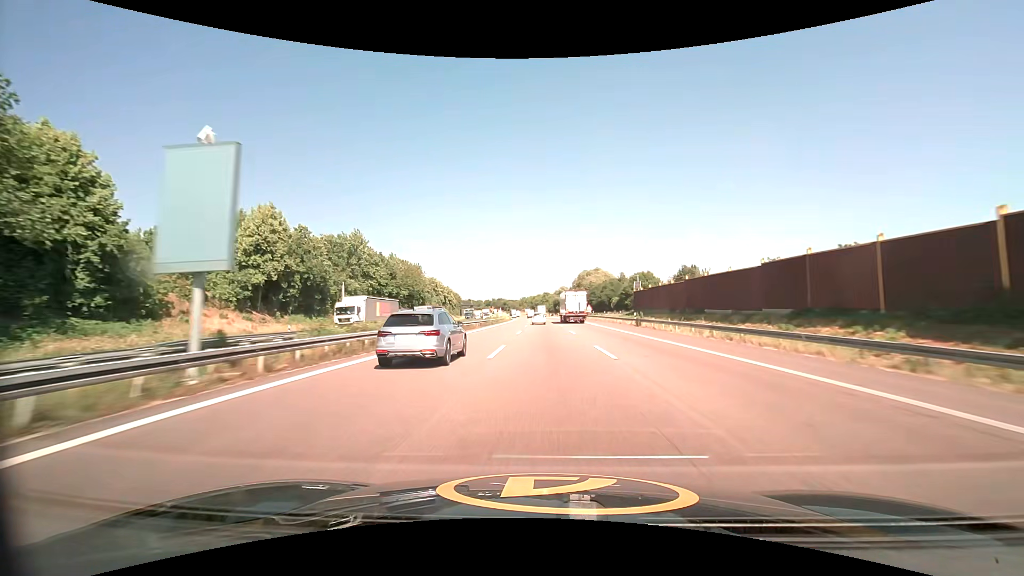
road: motorway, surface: asphalt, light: Day
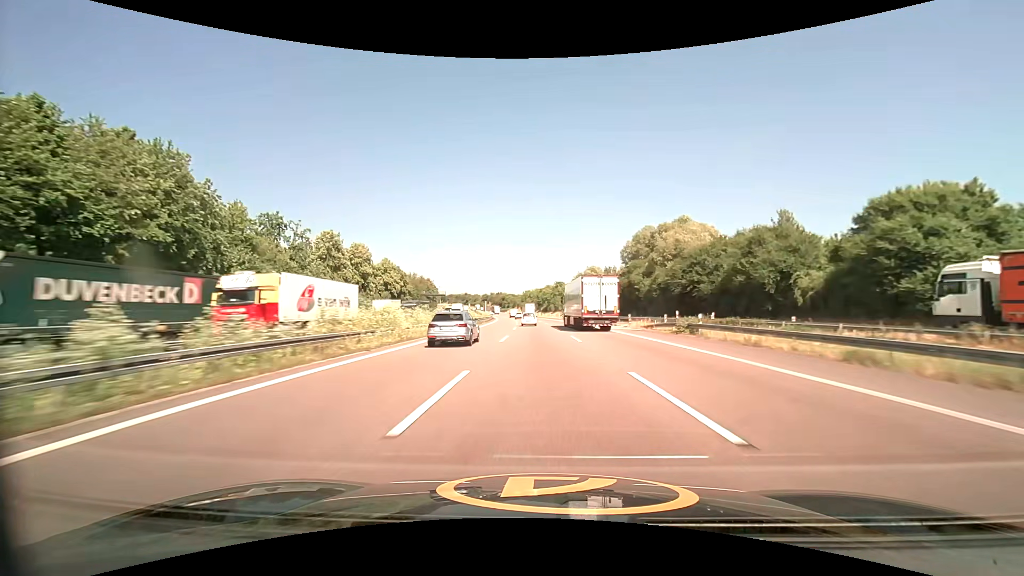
(-0.7, +98.6) m; -1°
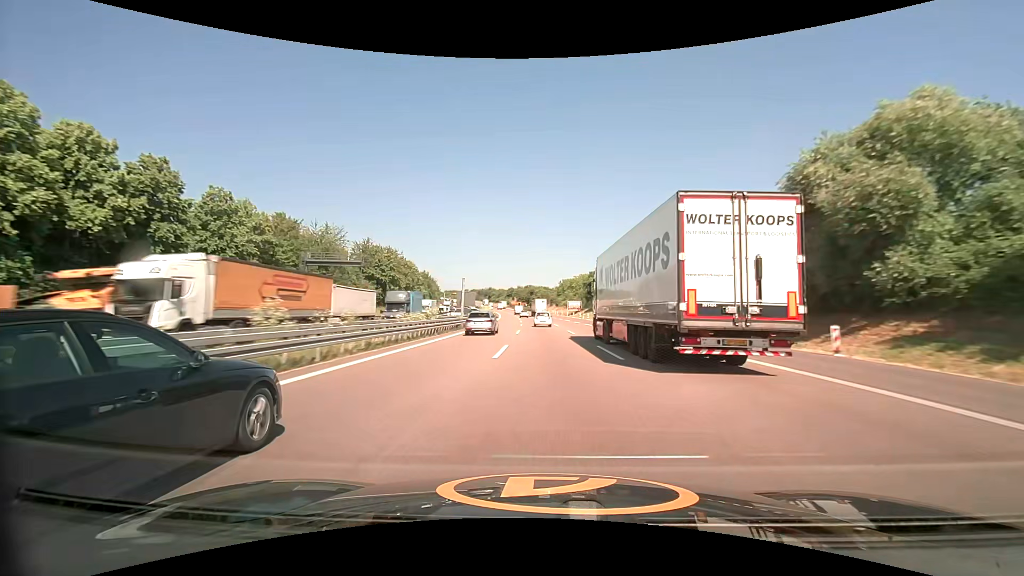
(-3.9, +97.7) m; -4°
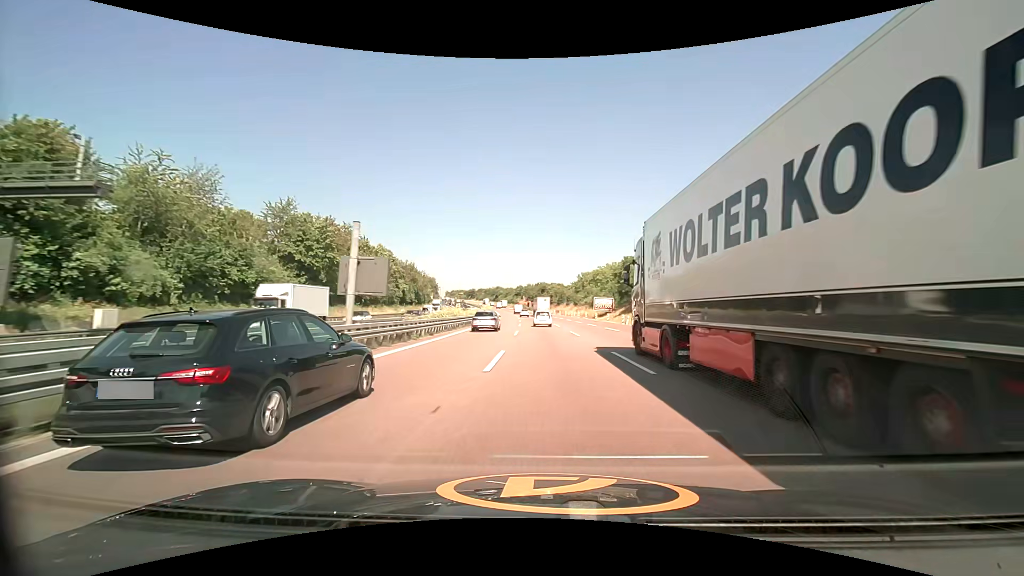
(-0.5, +39.0) m; -1°
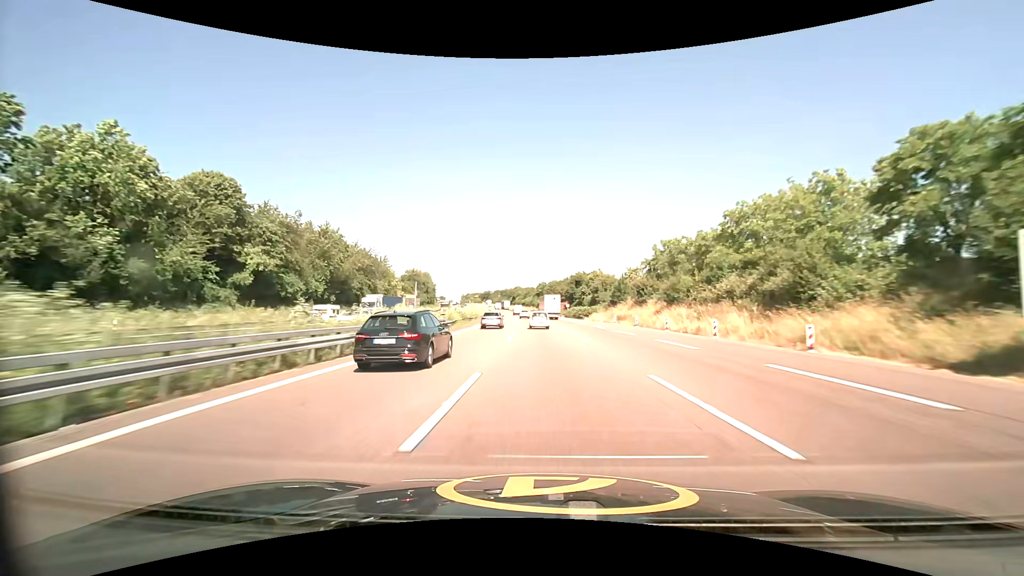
(-2.0, +77.5) m; -3°
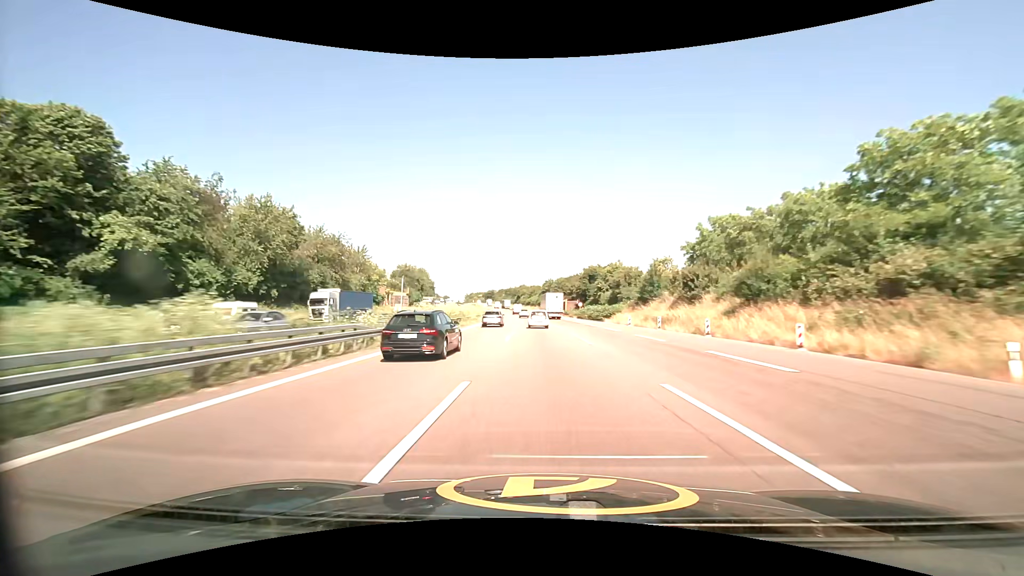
(-0.2, +19.3) m; -1°
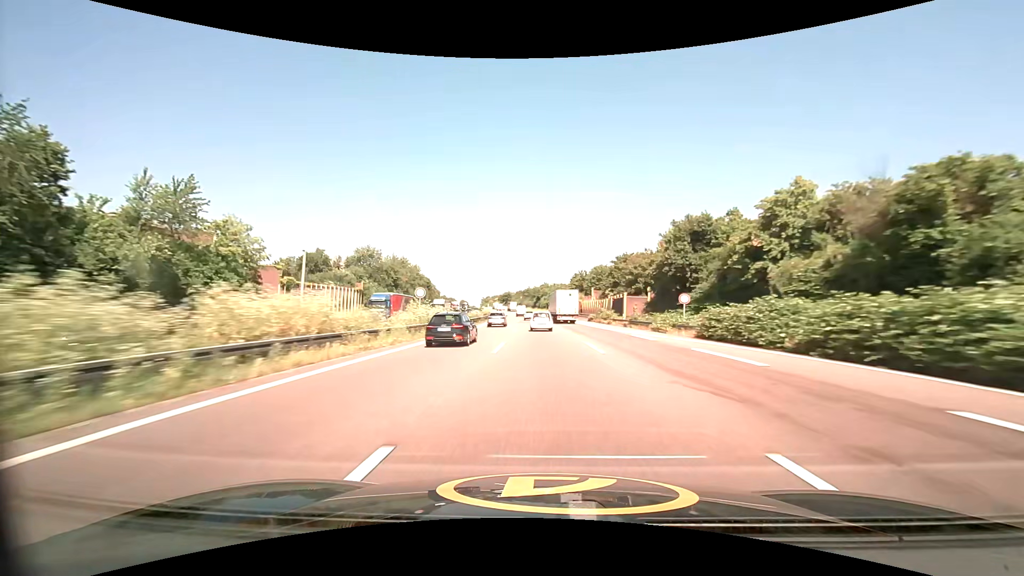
(-1.2, +58.2) m; -3°
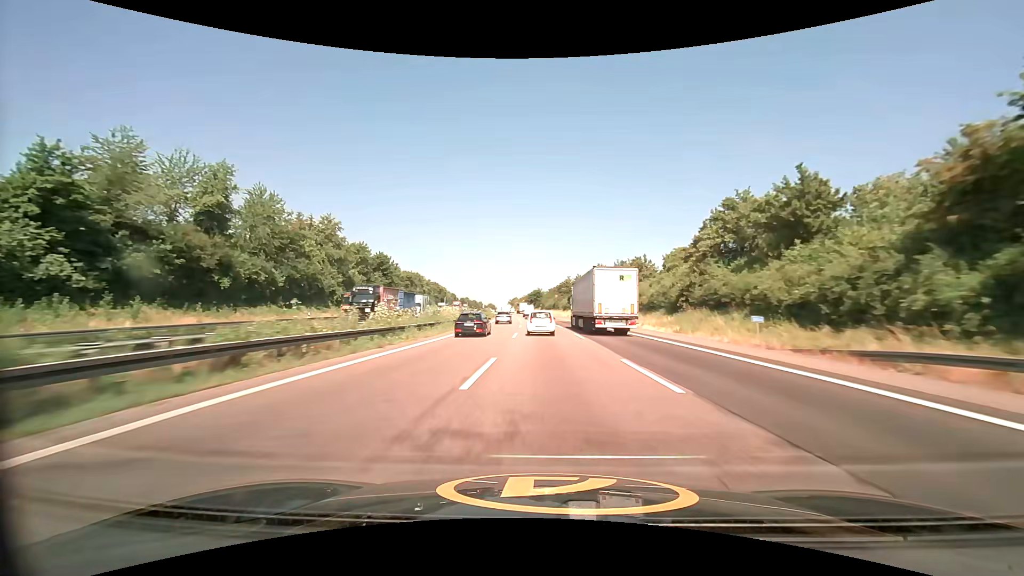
(-3.5, +97.2) m; -4°
(0, +10) (0, +20) (0, +30) (0, +40) (-1, +50) (-1, +60) (-1, +70) (-2, +80) (-2, +90) (-3, +100) m
